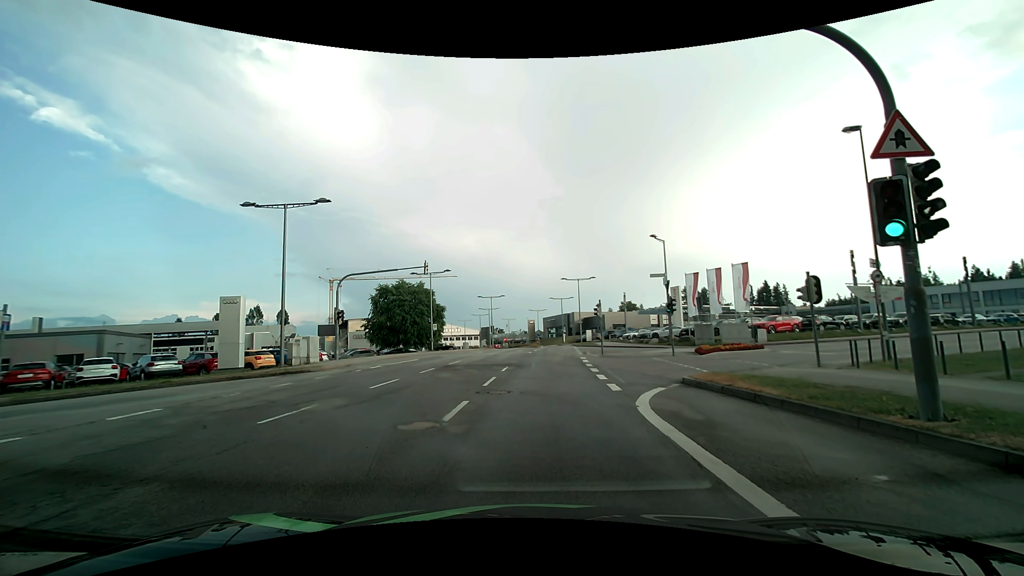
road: secondary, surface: asphalt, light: Day
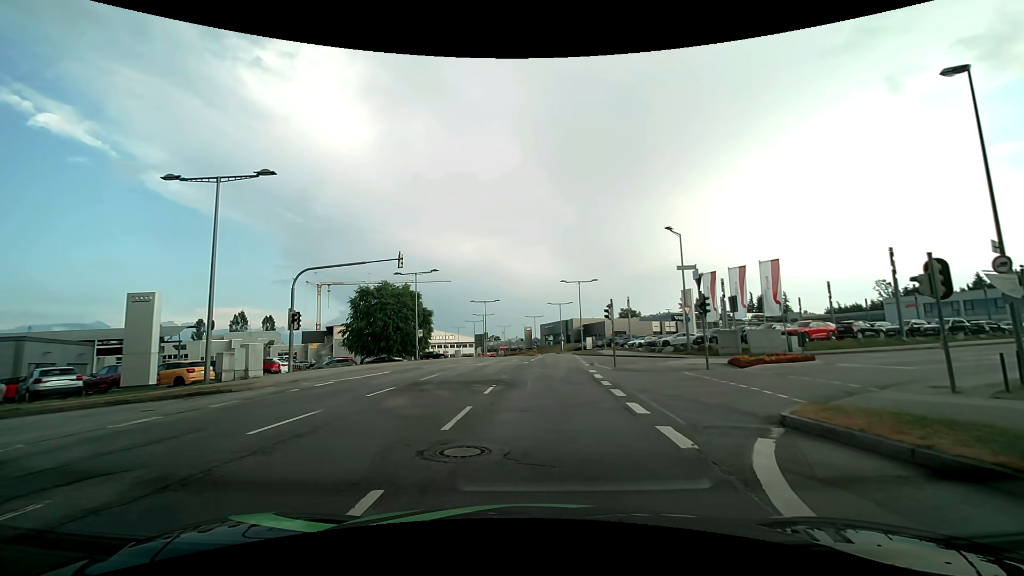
(0.0, +6.1) m; +1°
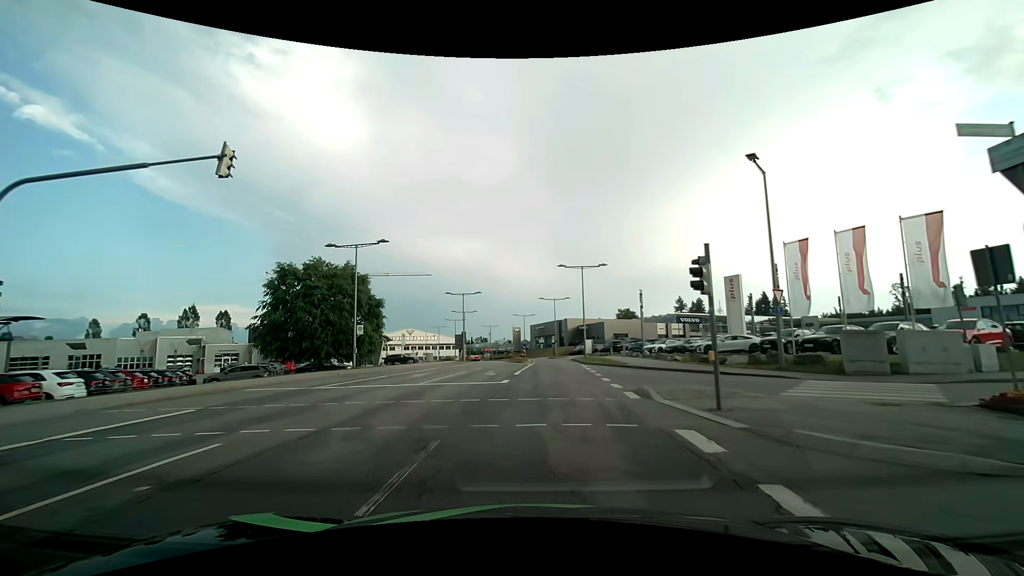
(0.0, +15.5) m; +1°
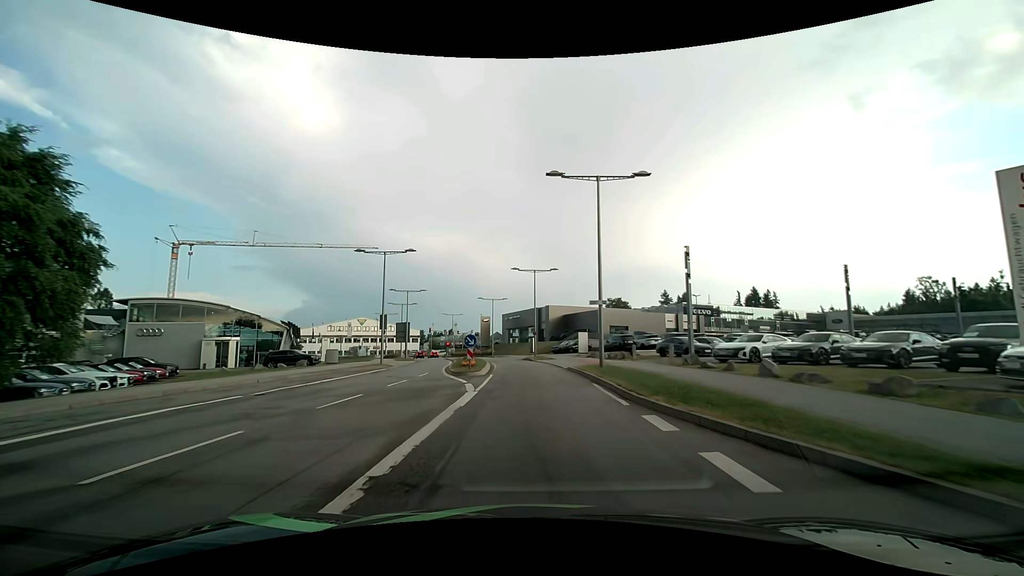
(+0.9, +26.3) m; +3°
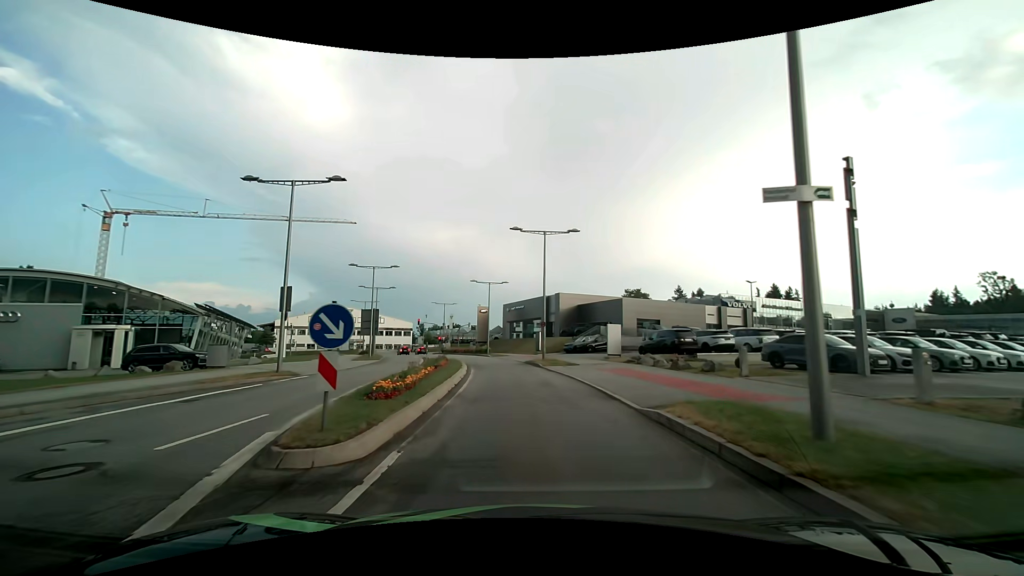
(-0.2, +16.7) m; -1°
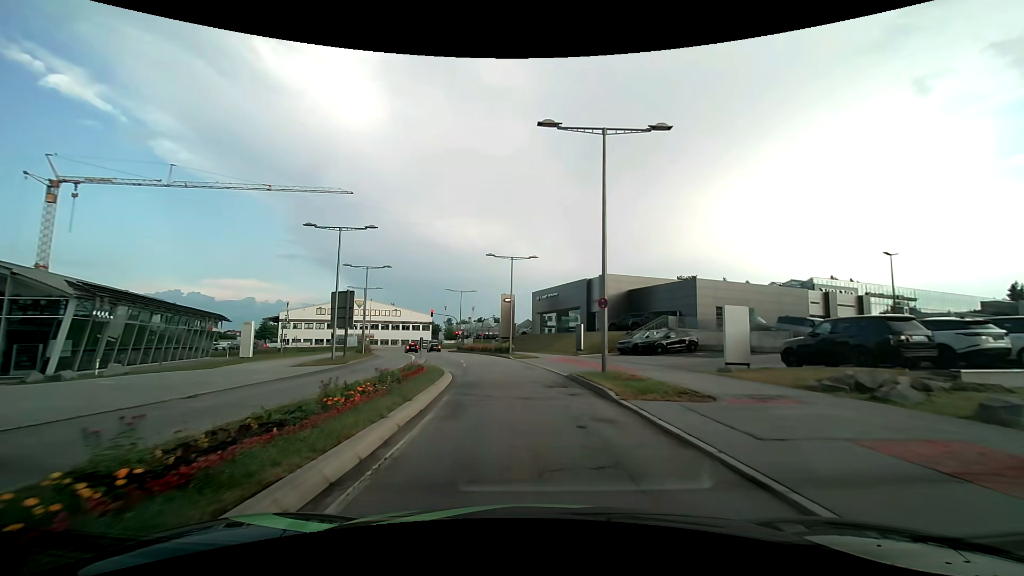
(-0.5, +16.4) m; -4°
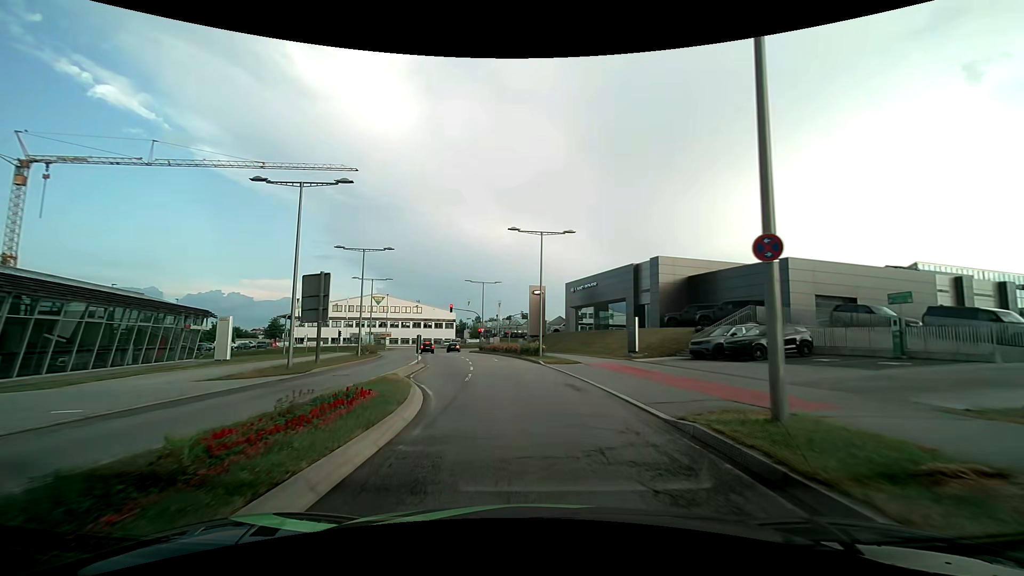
(-0.2, +10.2) m; -3°
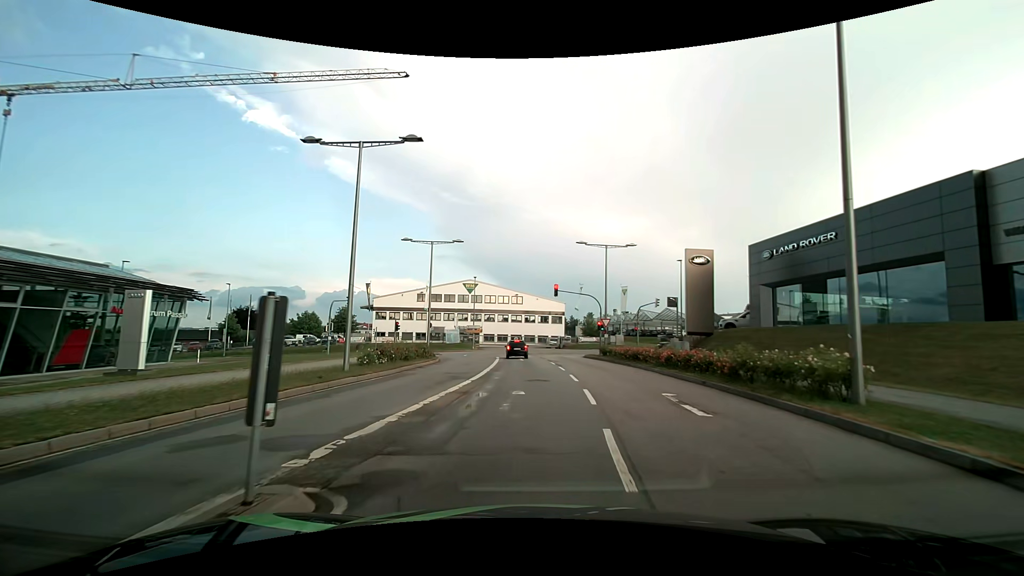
(-2.9, +24.0) m; -13°
(0, +10) (0, +20) (-1, +30) (-1, +40) (-2, +50) (-6, +59) (-15, +64) (-25, +64) (-35, +64) (-45, +63) m
